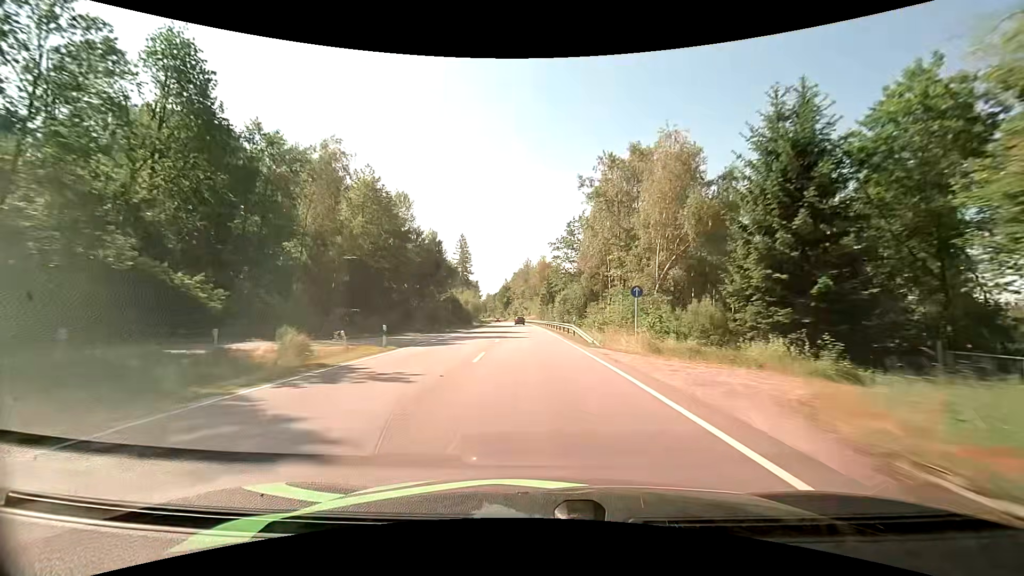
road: primary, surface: asphalt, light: Day
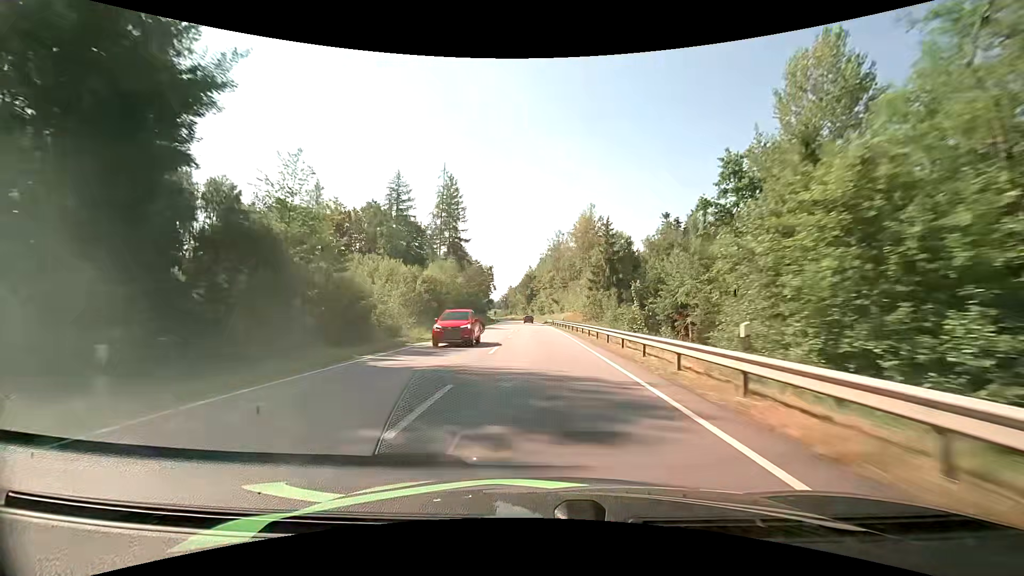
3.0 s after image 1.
(-2.5, +69.1) m; -3°
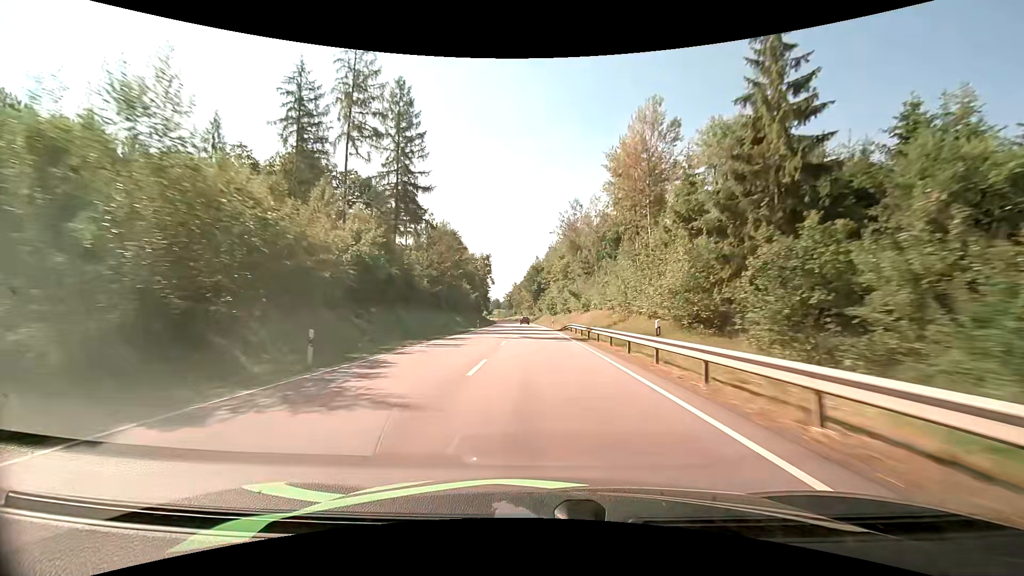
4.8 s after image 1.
(-0.5, +42.2) m; -1°
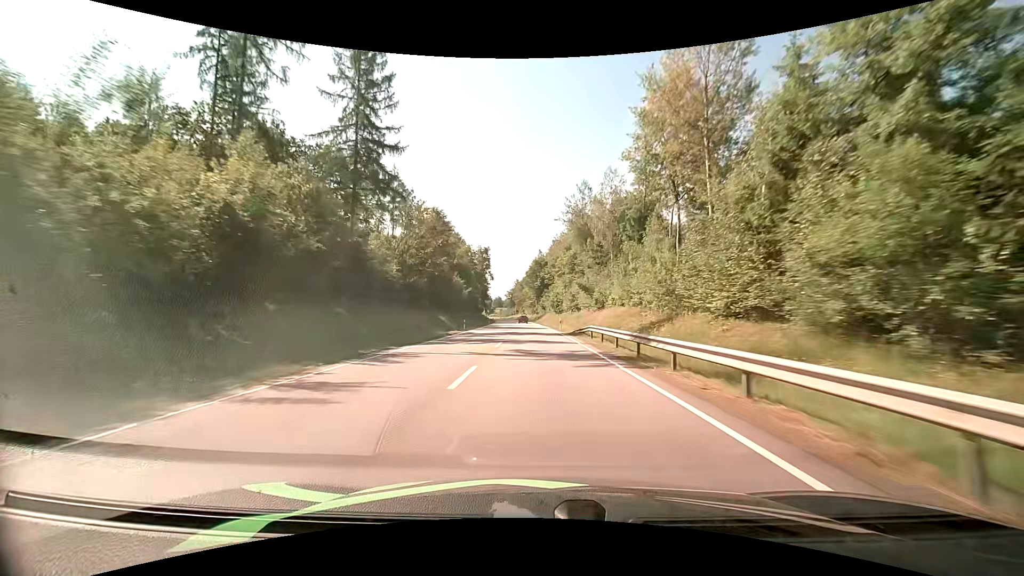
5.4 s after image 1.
(0.0, +14.2) m; 0°
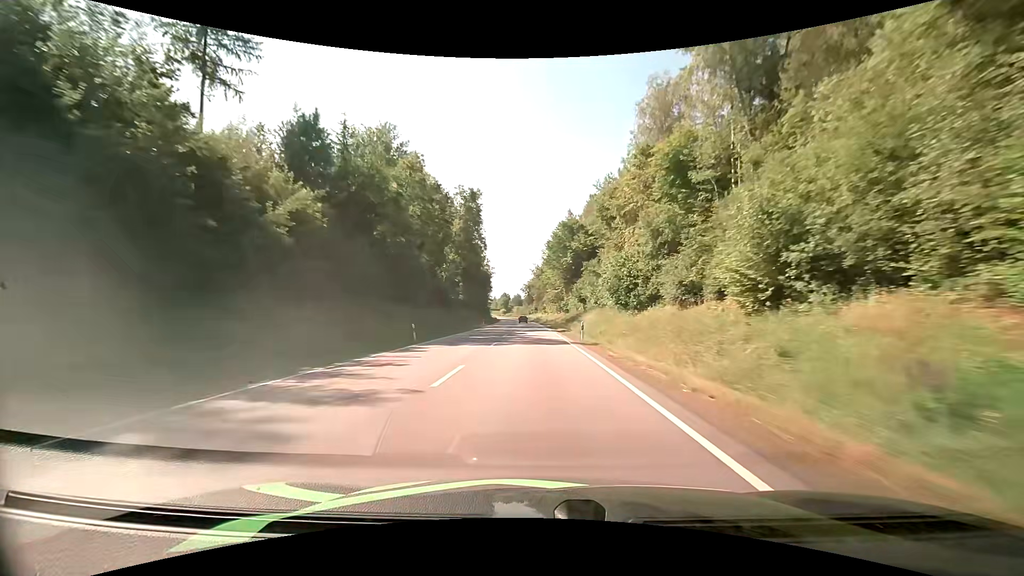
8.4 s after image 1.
(-1.4, +71.4) m; -2°
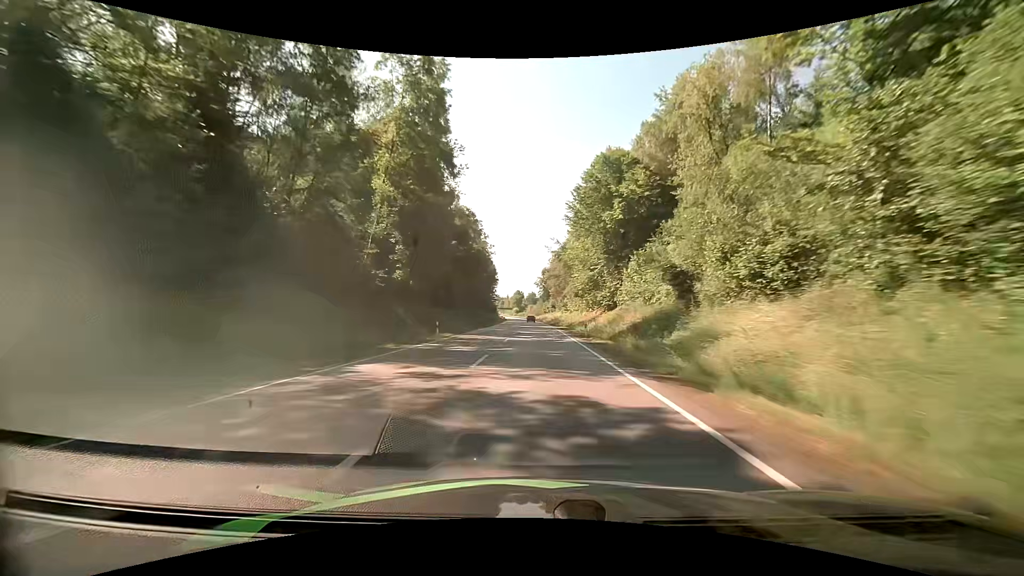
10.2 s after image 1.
(-1.0, +44.5) m; -2°
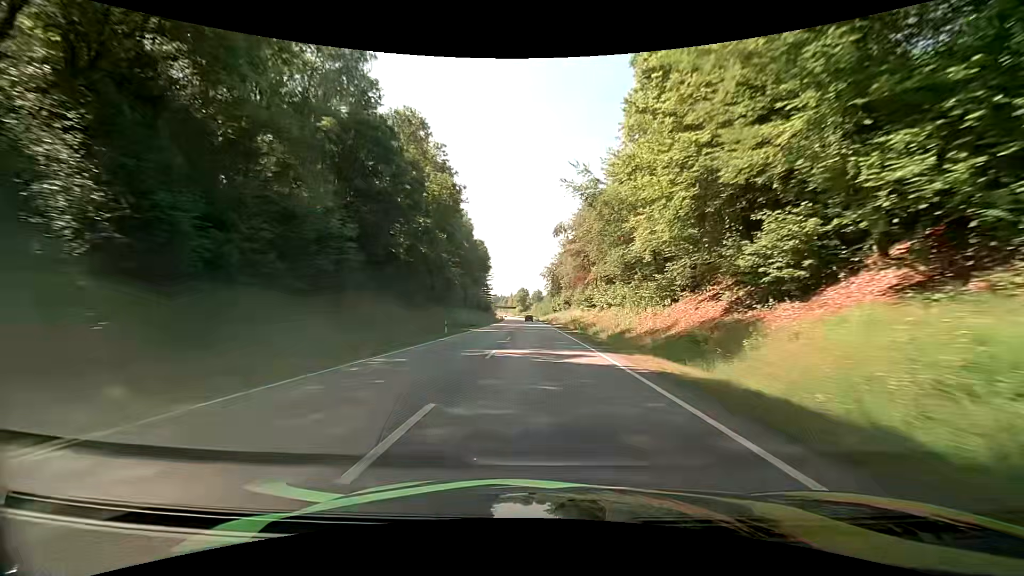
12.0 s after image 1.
(-0.2, +45.5) m; -1°
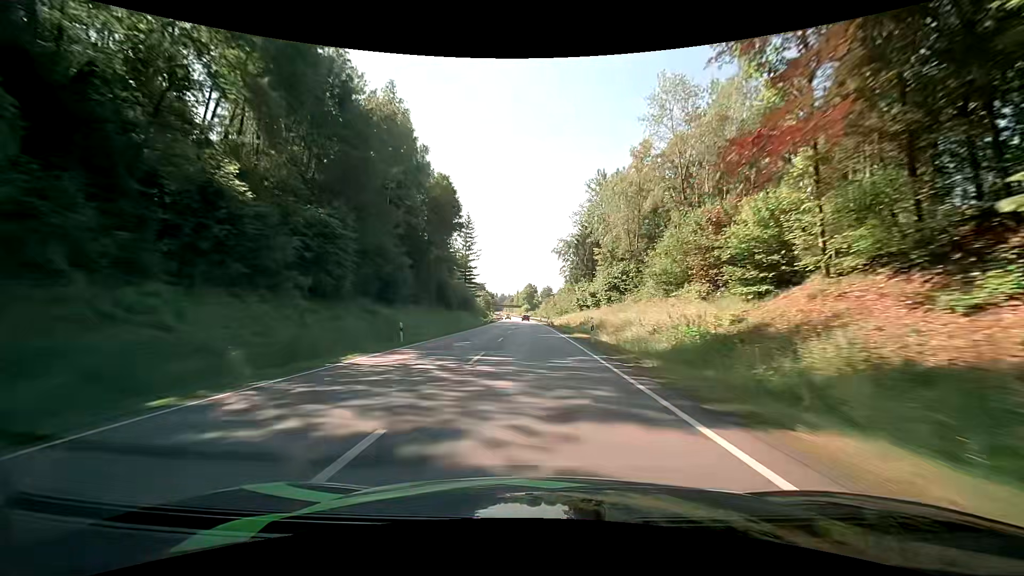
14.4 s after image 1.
(-0.7, +61.6) m; -1°
(0, +10) (0, +20) (0, +30) (0, +40) (-1, +50) (-1, +60) (-1, +70) (-2, +80) (-2, +90) (-2, +100) m
